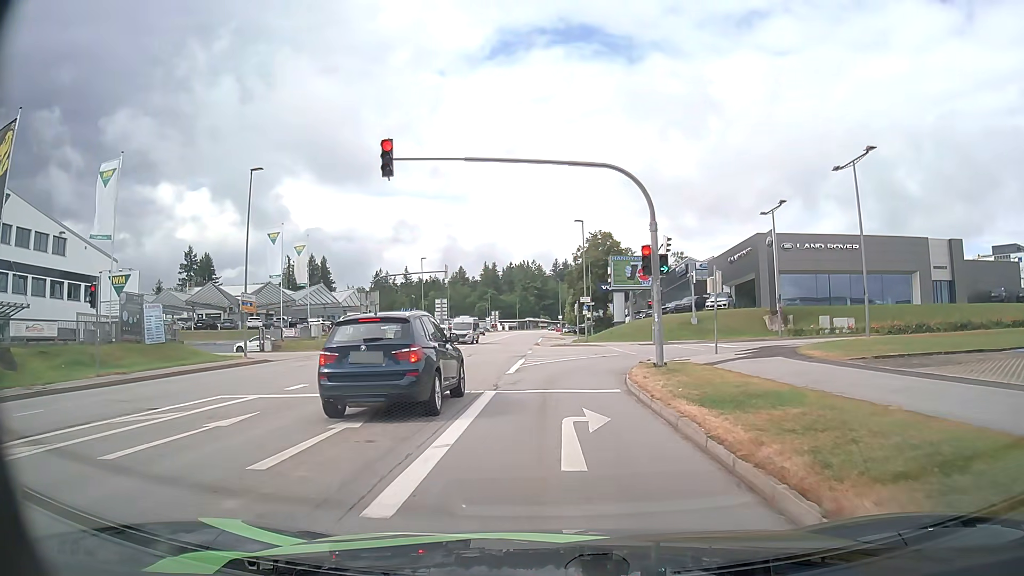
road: tertiary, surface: asphalt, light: Day
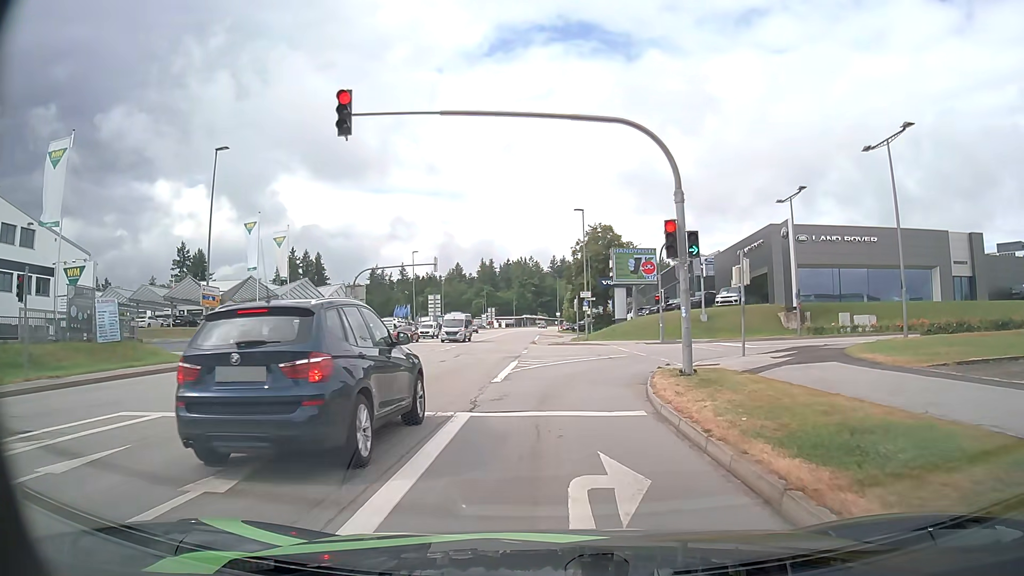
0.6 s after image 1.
(0.0, +4.2) m; 0°
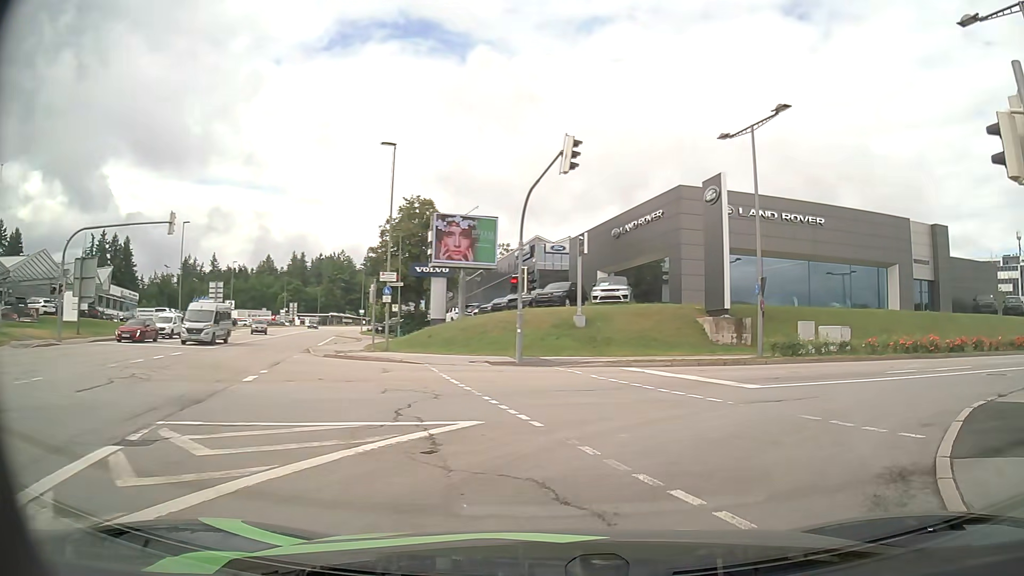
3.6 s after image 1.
(+0.9, +19.1) m; +14°
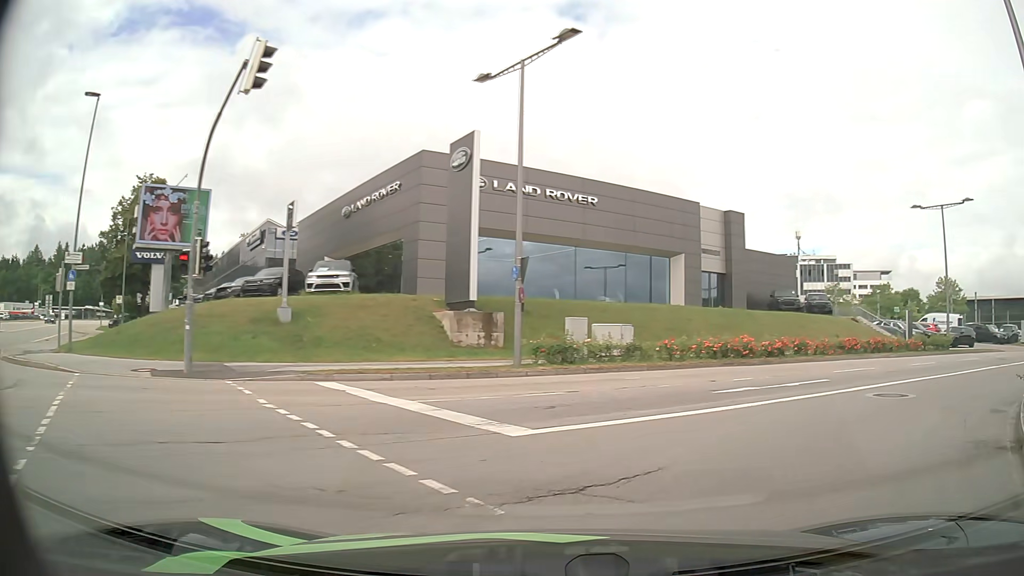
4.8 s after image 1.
(+1.2, +6.6) m; +22°
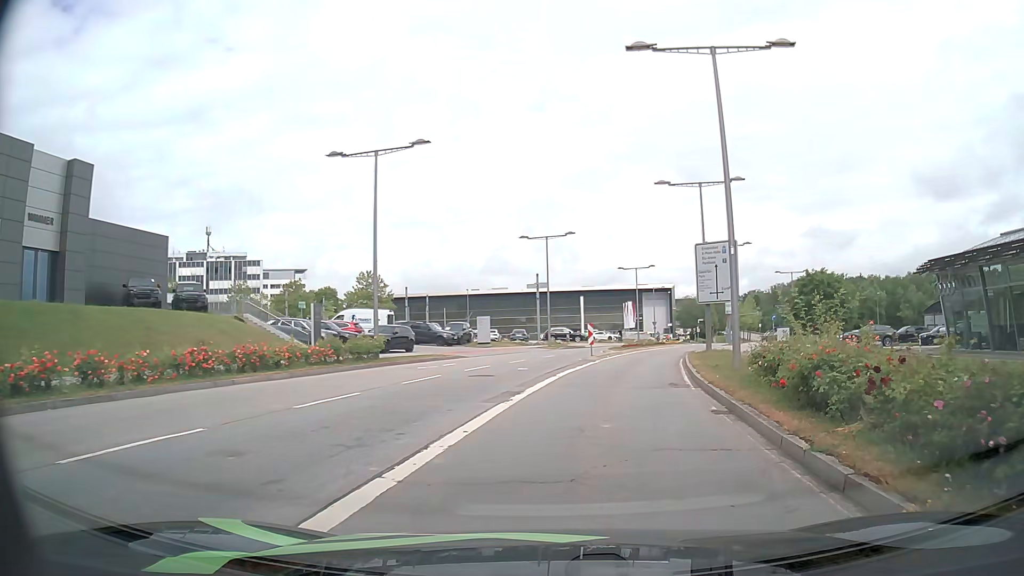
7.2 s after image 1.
(+6.5, +12.5) m; +51°
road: secondary
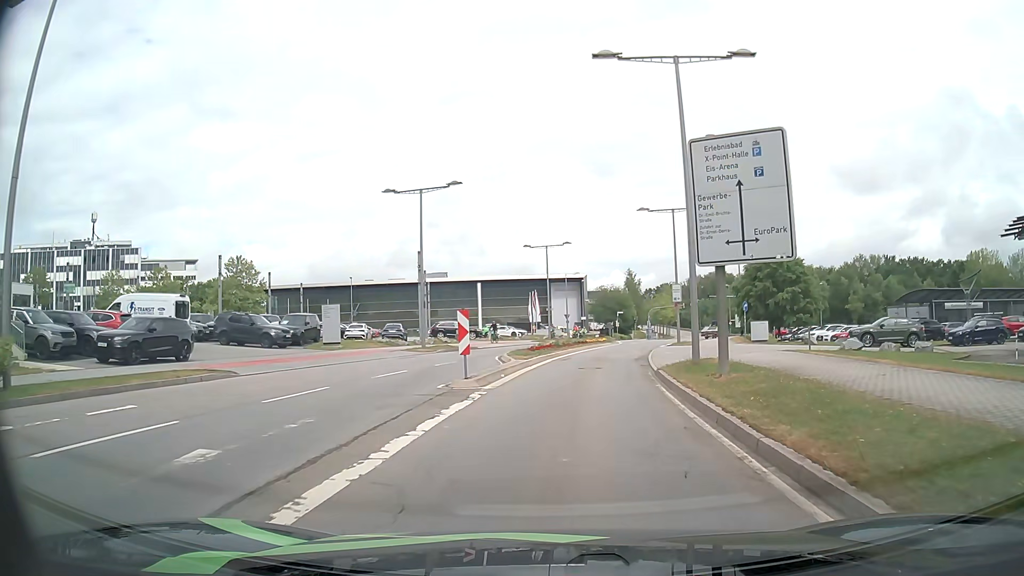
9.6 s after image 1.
(+1.5, +17.2) m; +8°
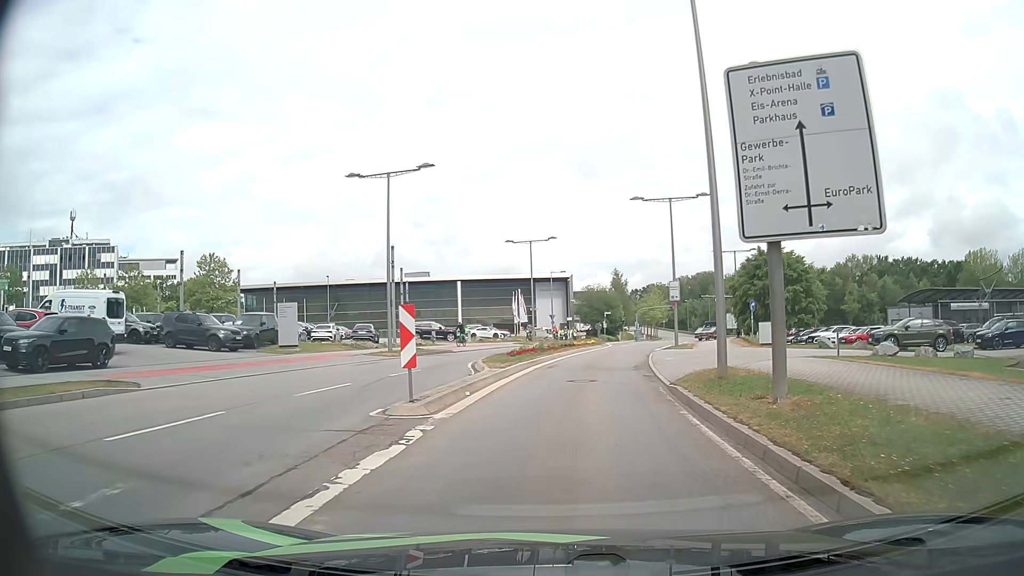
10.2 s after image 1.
(0.0, +4.5) m; +1°
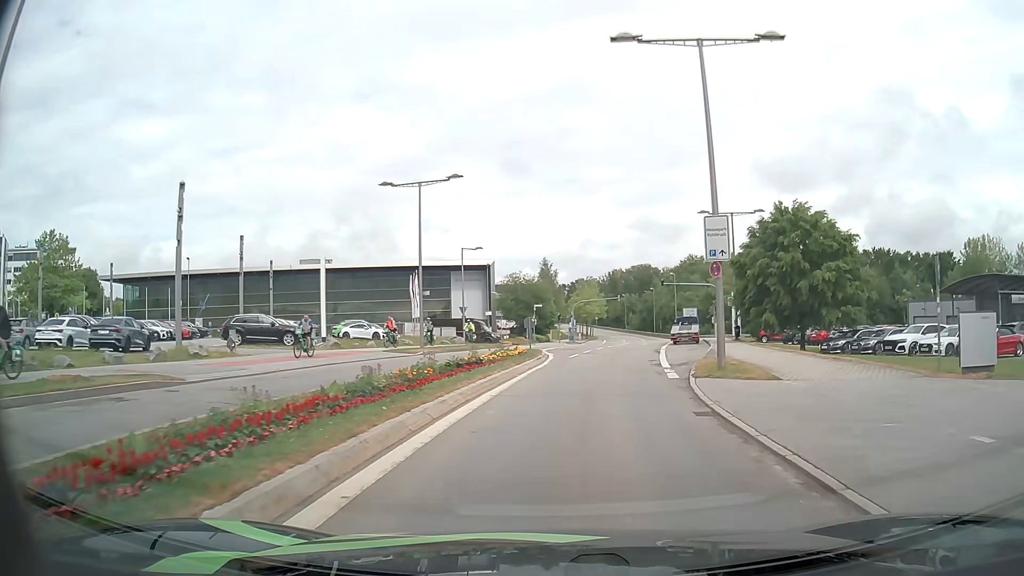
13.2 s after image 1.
(+1.3, +23.8) m; +7°
(0, +10) (+1, +20) (+2, +30) (+4, +40) (+6, +50) (+8, +59) (+10, +69) (+12, +79) (+13, +89) (+15, +99) m
